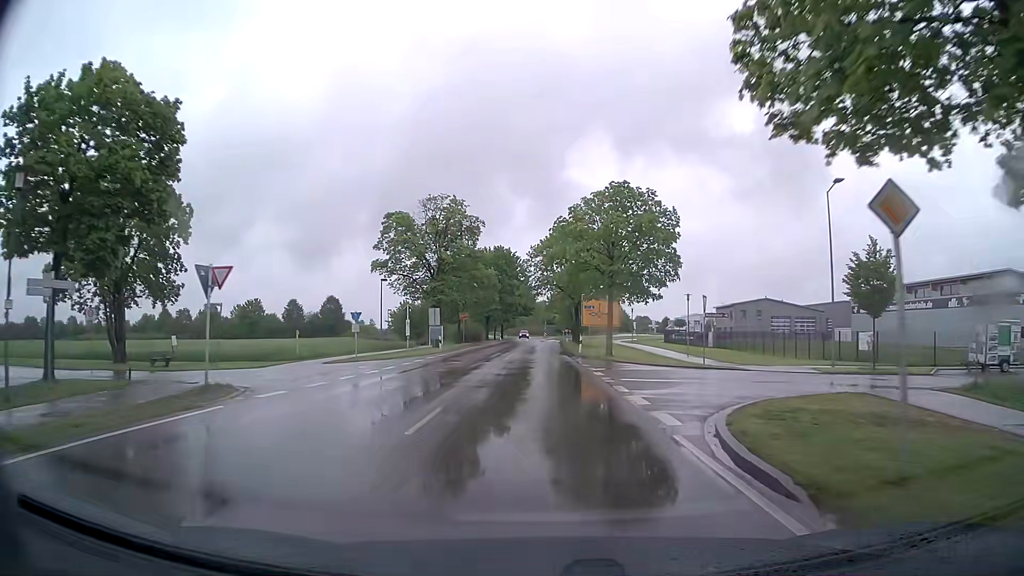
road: tertiary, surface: asphalt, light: Day
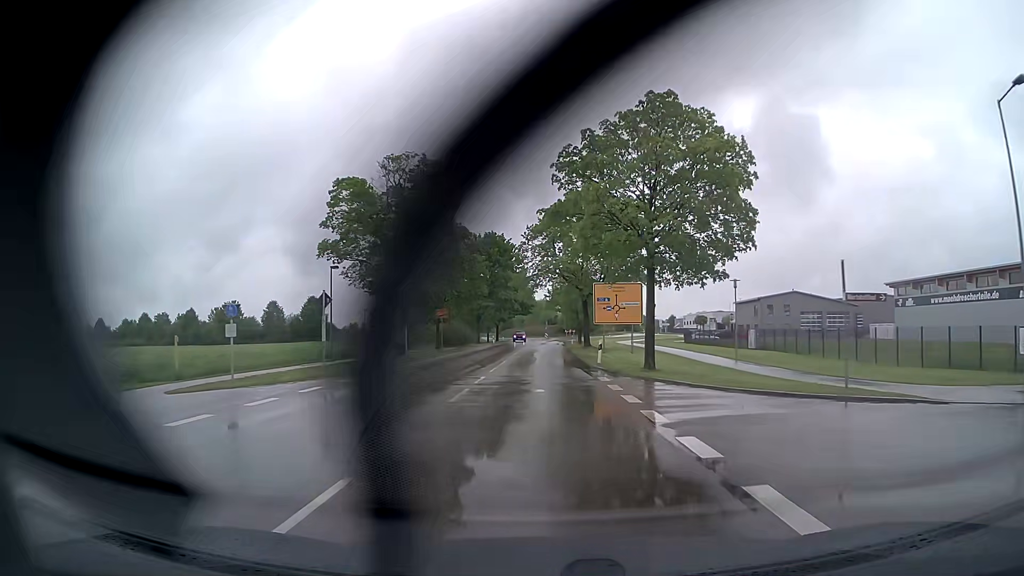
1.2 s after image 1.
(0.0, +14.5) m; 0°
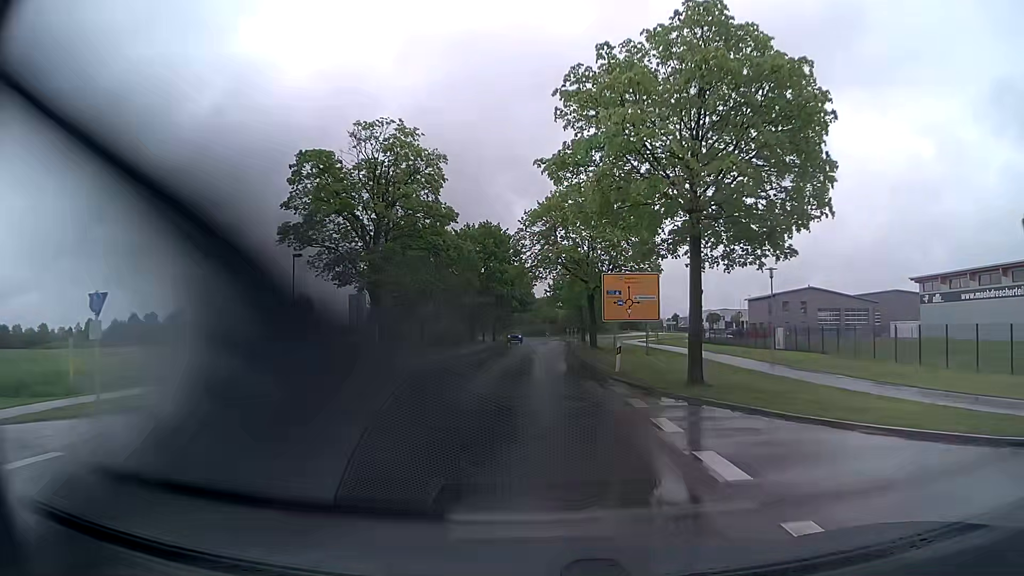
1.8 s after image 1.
(0.0, +7.2) m; 0°
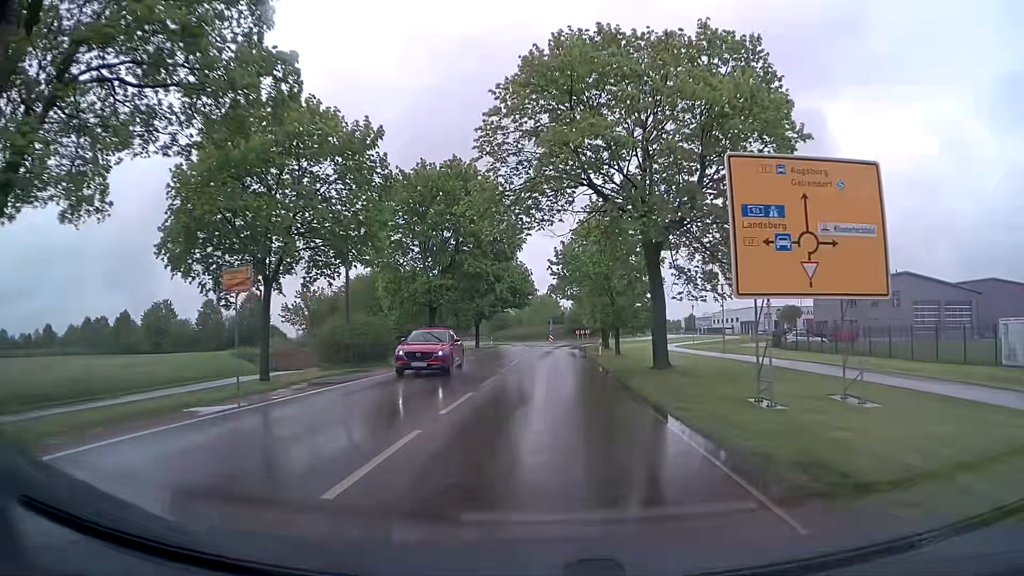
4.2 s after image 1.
(-0.1, +28.5) m; 0°
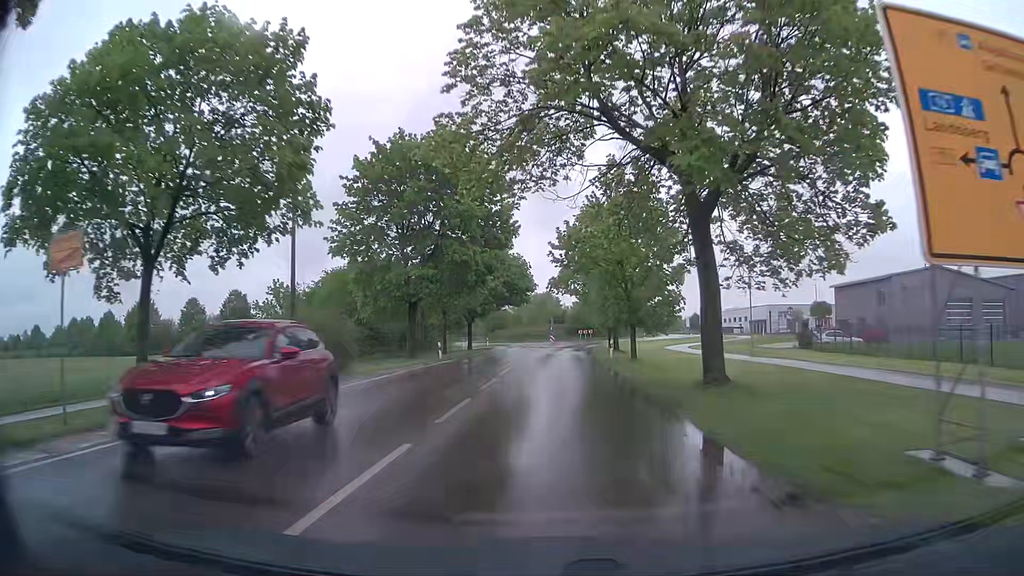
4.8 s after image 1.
(0.0, +7.1) m; 0°
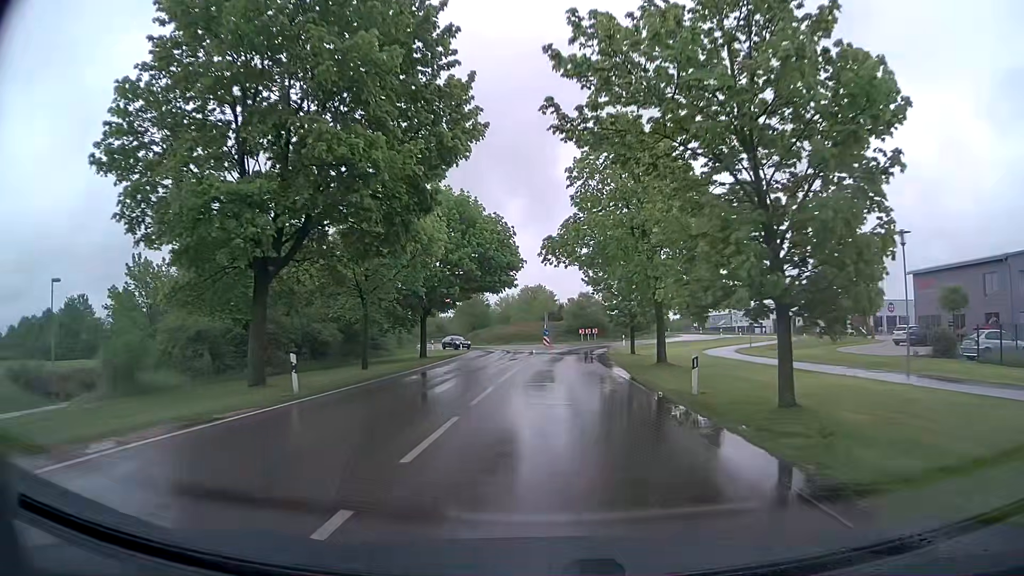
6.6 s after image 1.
(+0.1, +21.1) m; +1°
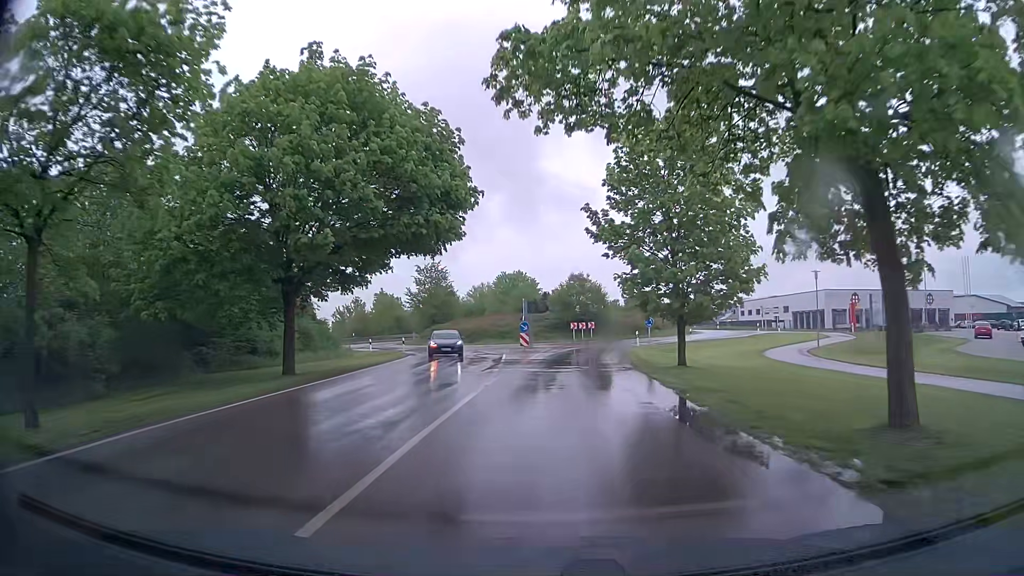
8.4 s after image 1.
(+0.4, +19.9) m; +2°
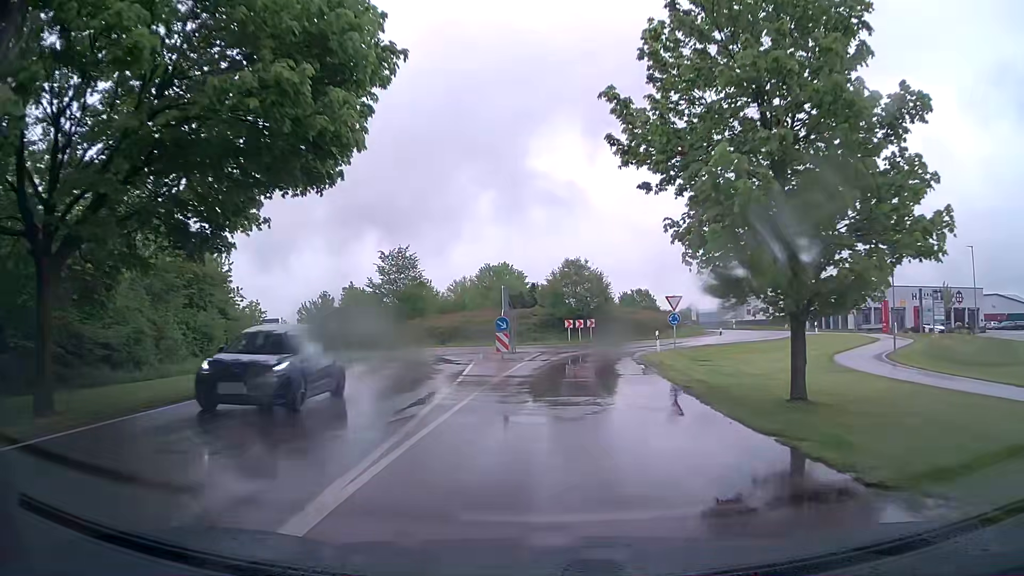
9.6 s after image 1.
(+0.1, +11.6) m; +2°
(0, +10) (0, +20) (+1, +30) (+5, +39) (+11, +47) (+16, +56) (+16, +66) (+10, +74) (+2, +78) (-8, +78) m
